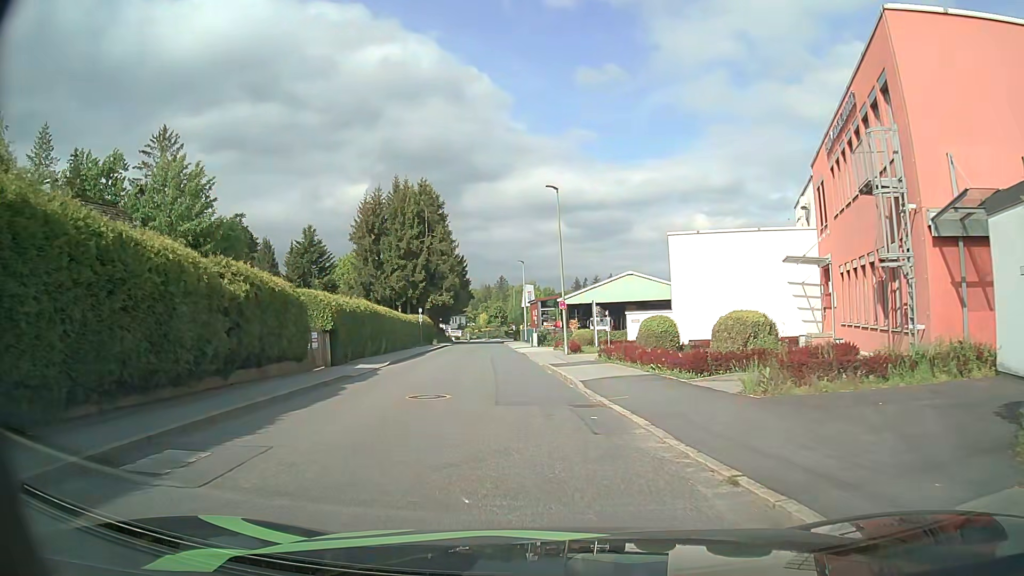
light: Day
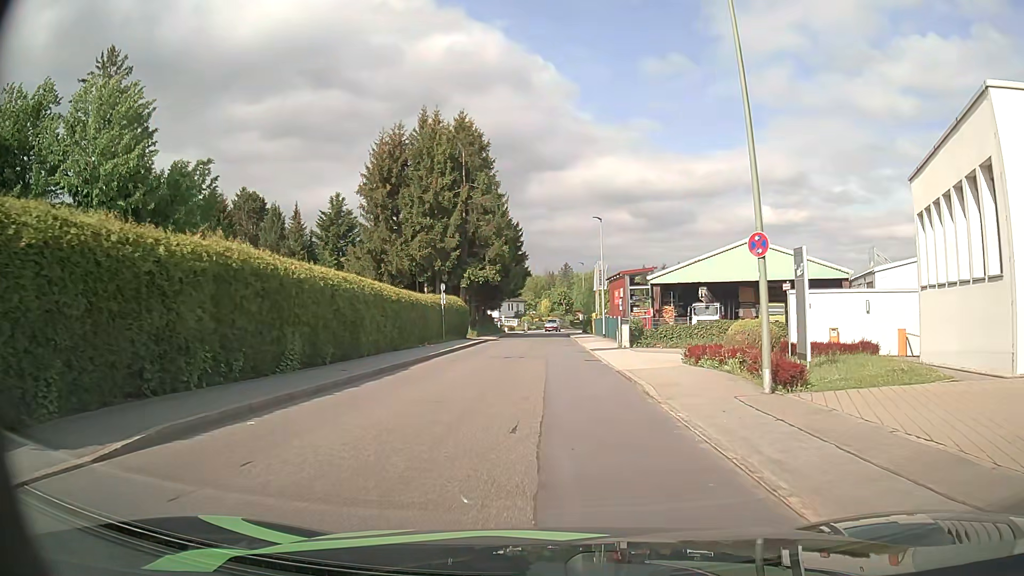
(-1.6, +21.9) m; -5°
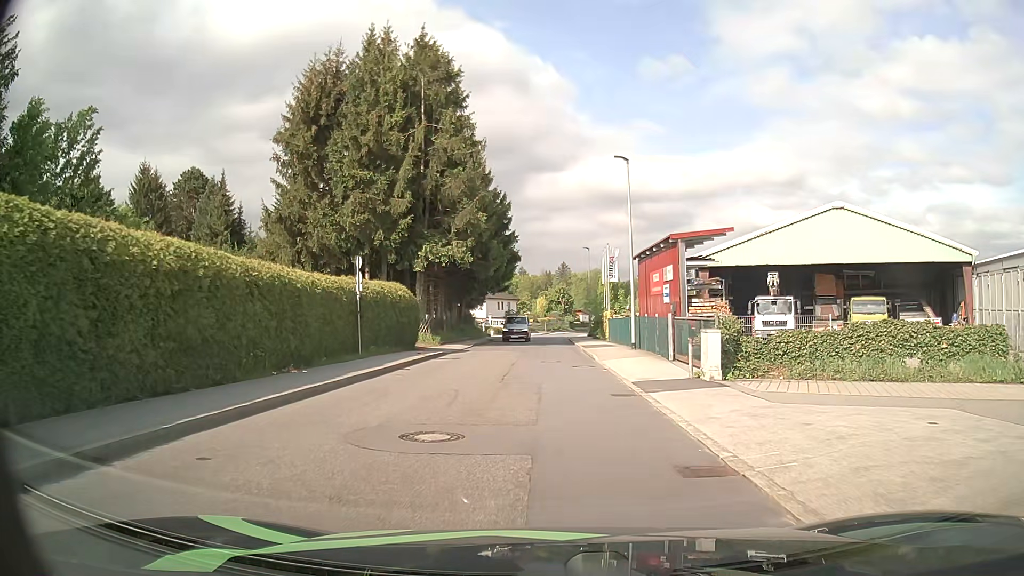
(0.0, +17.4) m; 0°
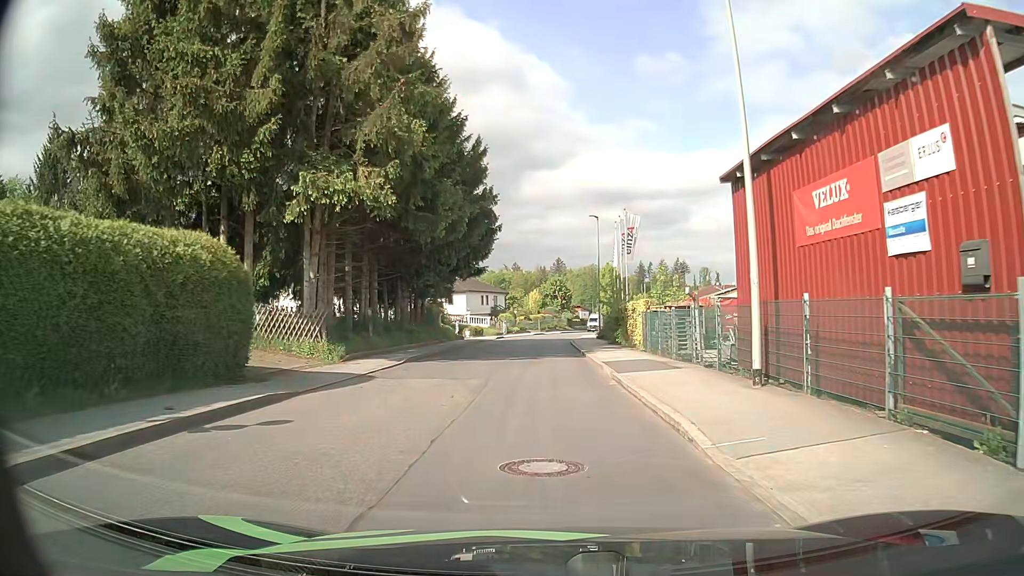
(+0.1, +17.5) m; +1°
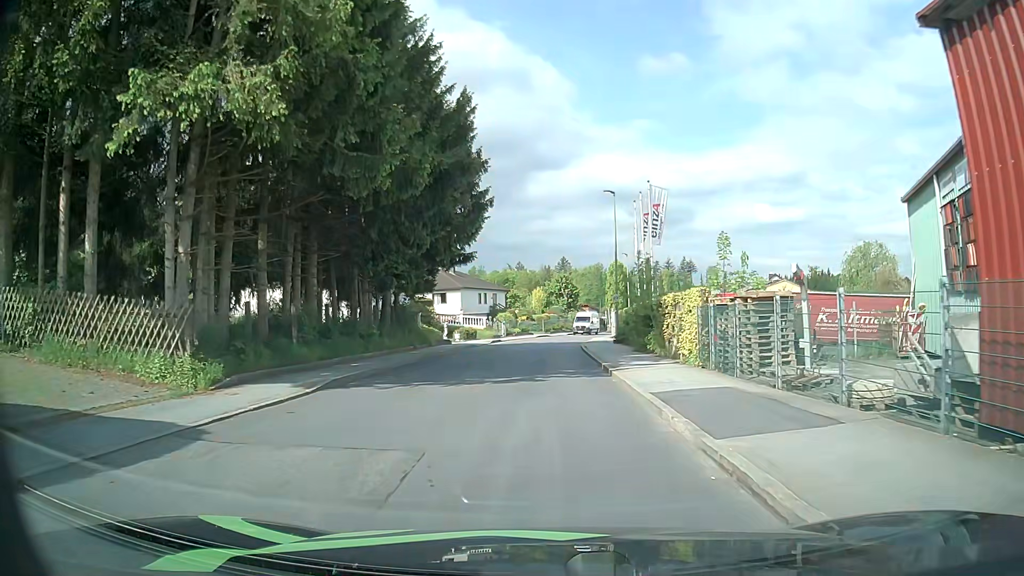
(0.0, +8.8) m; 0°
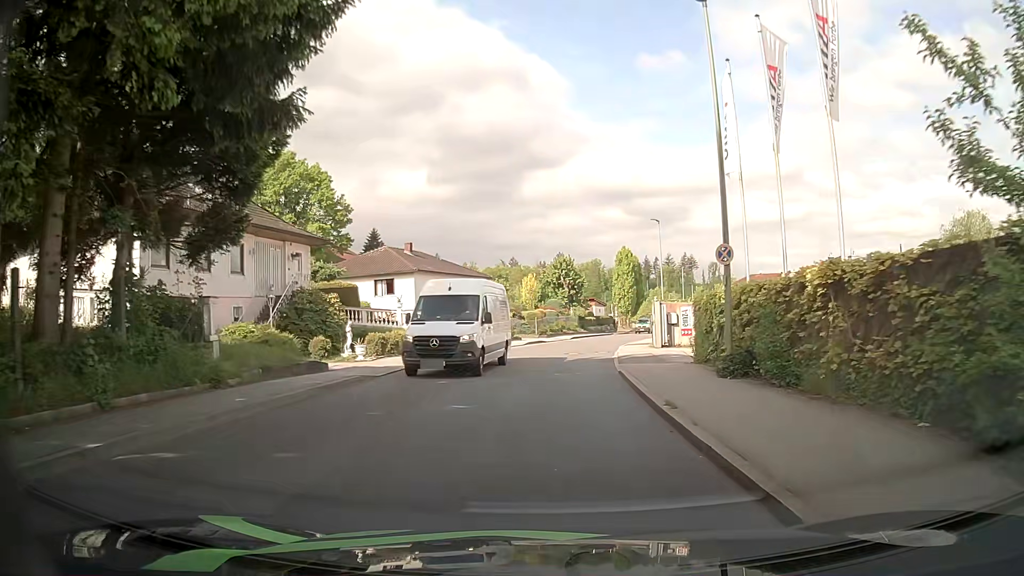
(-0.3, +22.9) m; 0°
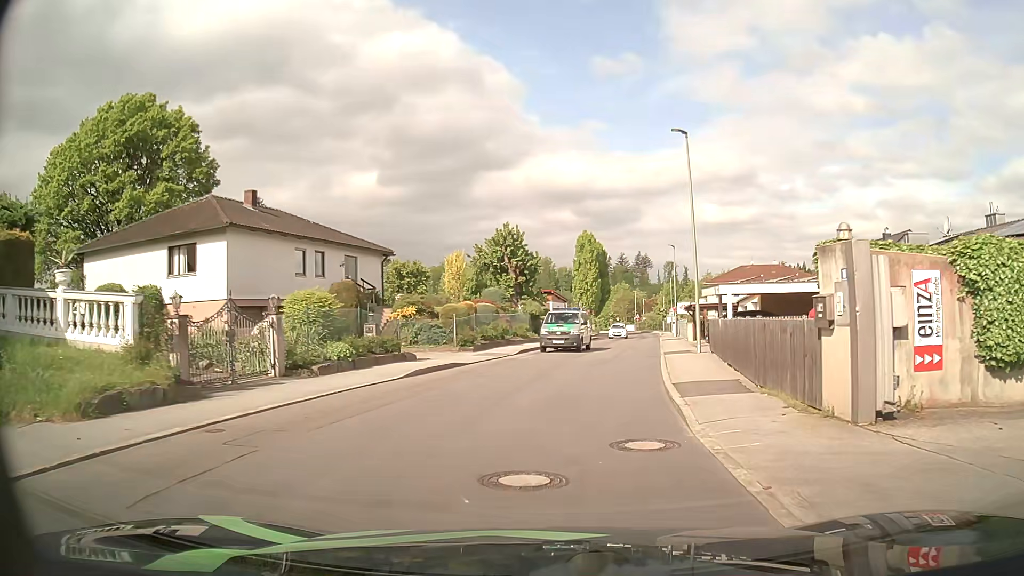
(+0.4, +23.4) m; +4°
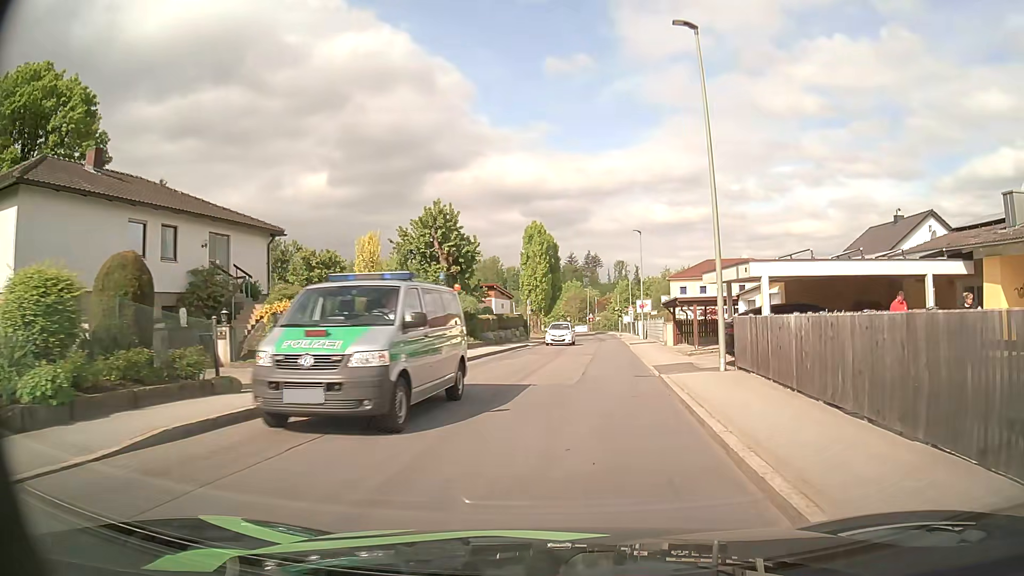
(+0.3, +9.9) m; +6°
